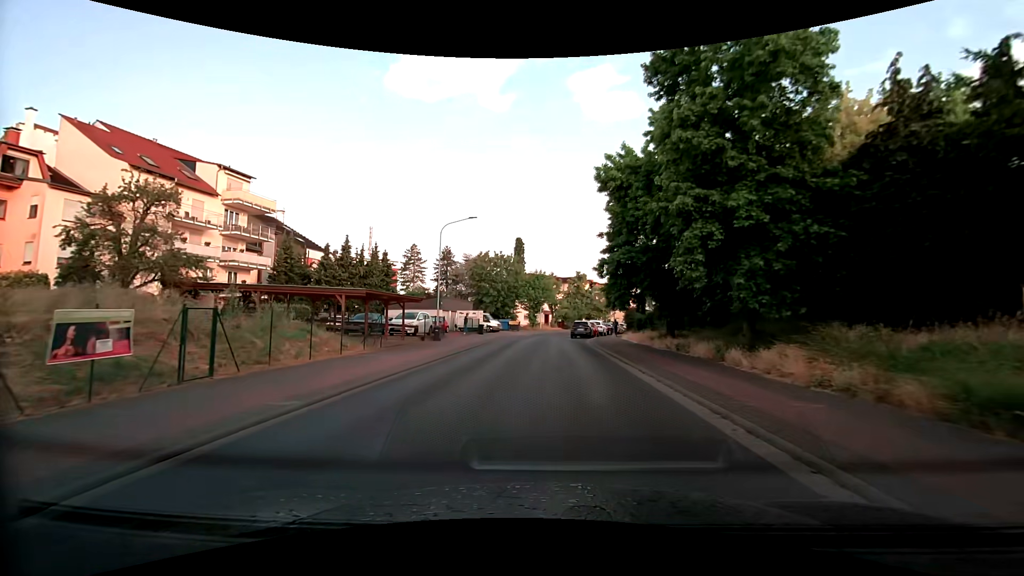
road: tertiary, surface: asphalt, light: Day
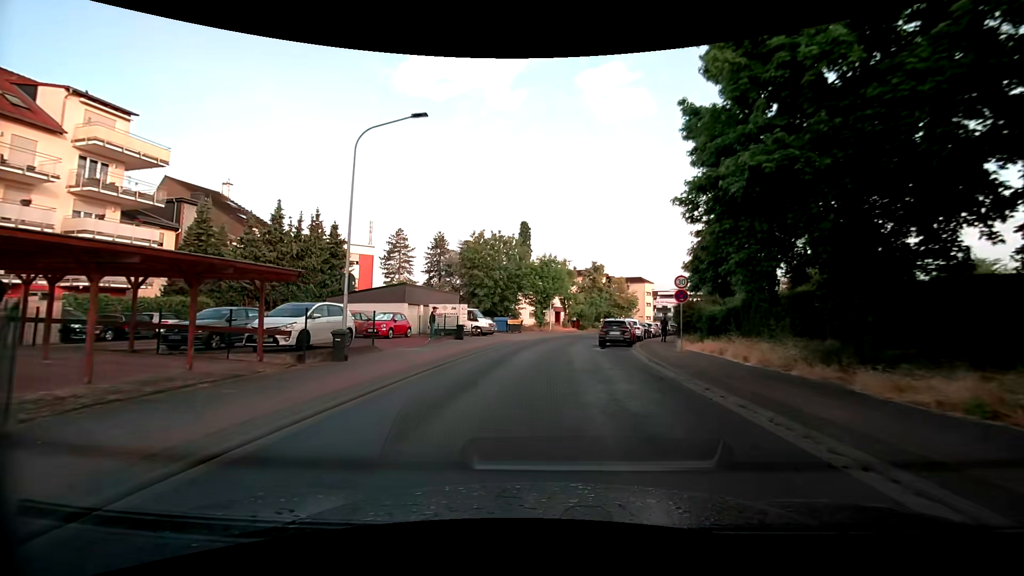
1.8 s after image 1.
(-0.4, +16.2) m; -2°
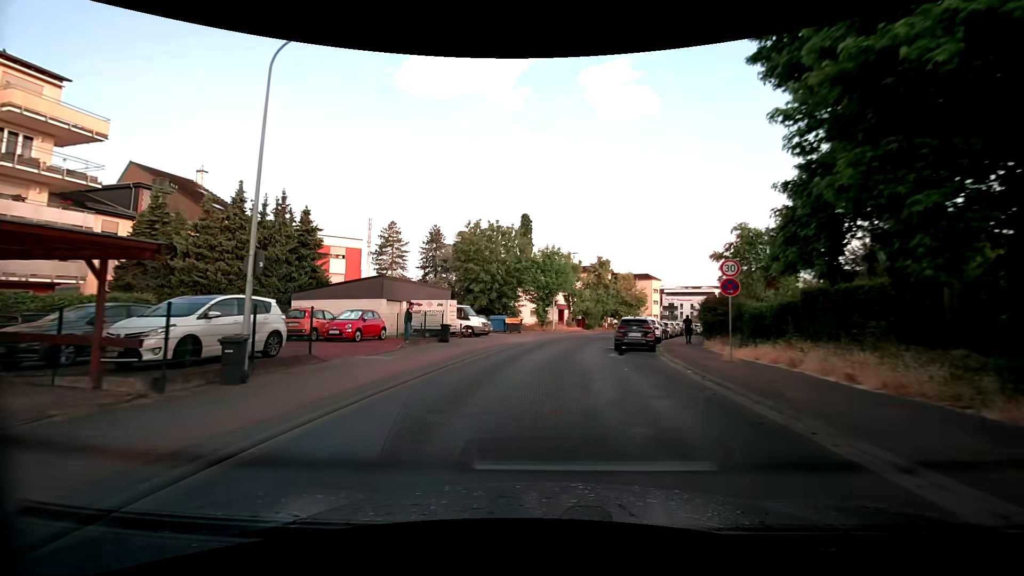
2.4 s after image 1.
(0.0, +5.4) m; -1°
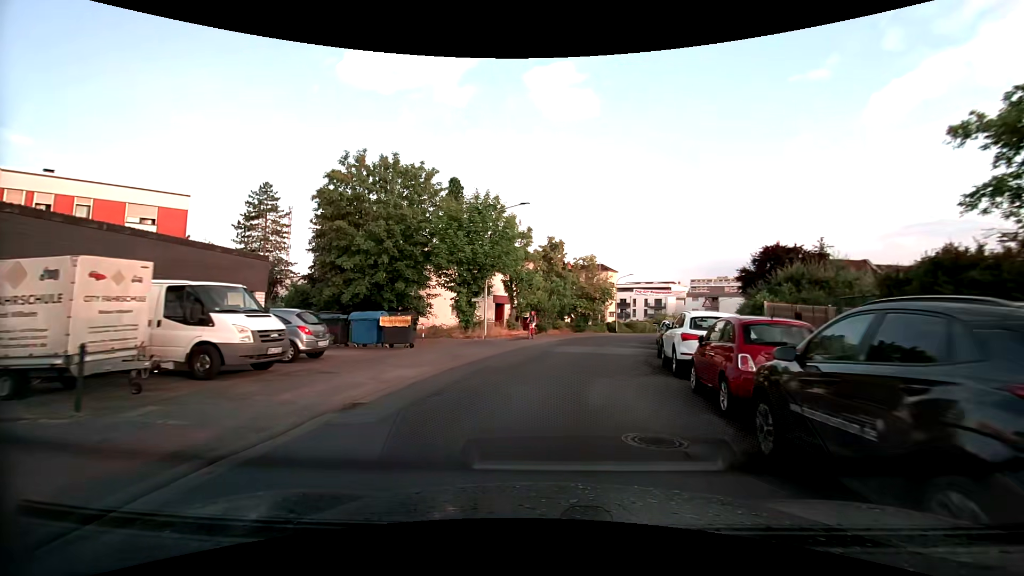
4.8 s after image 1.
(+1.0, +20.9) m; +8°
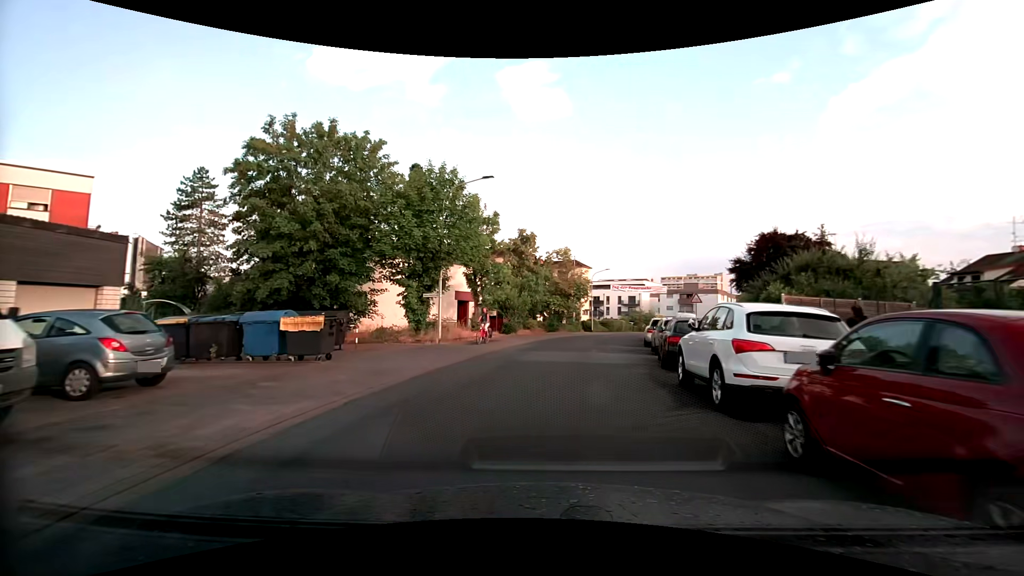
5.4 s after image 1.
(+0.1, +5.1) m; +2°
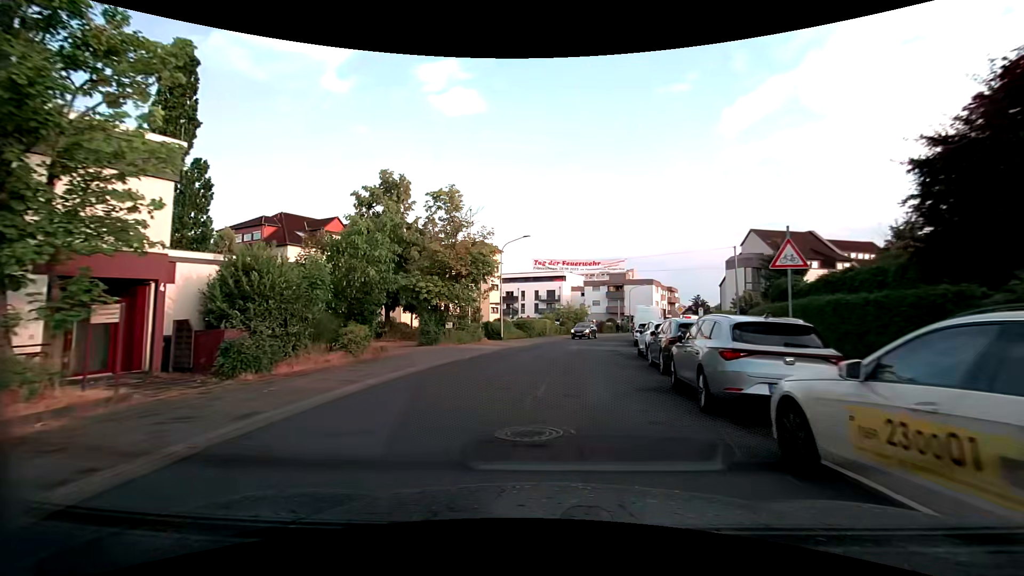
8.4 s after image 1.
(+2.4, +24.2) m; +9°
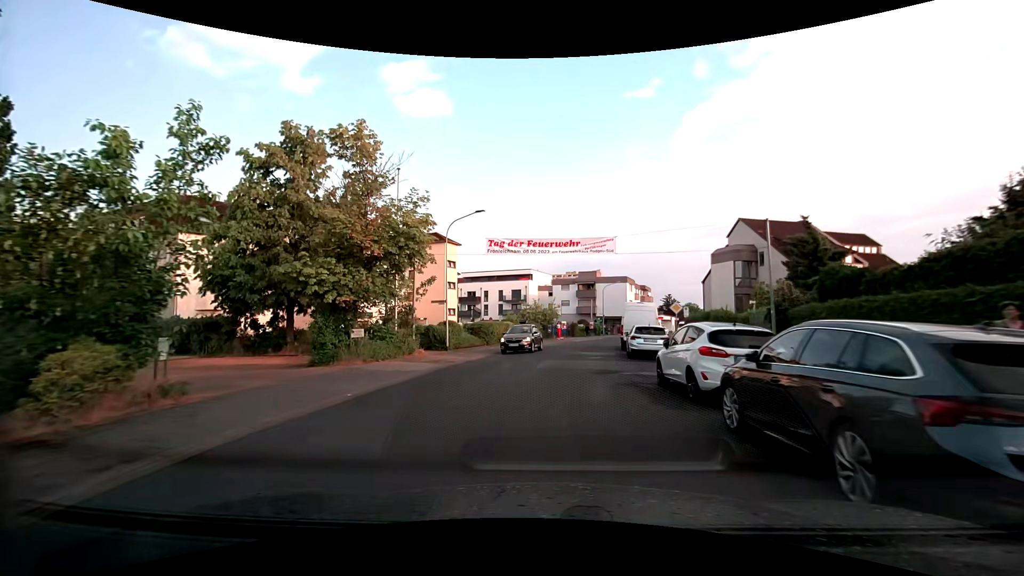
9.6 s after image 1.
(+0.4, +9.3) m; +4°
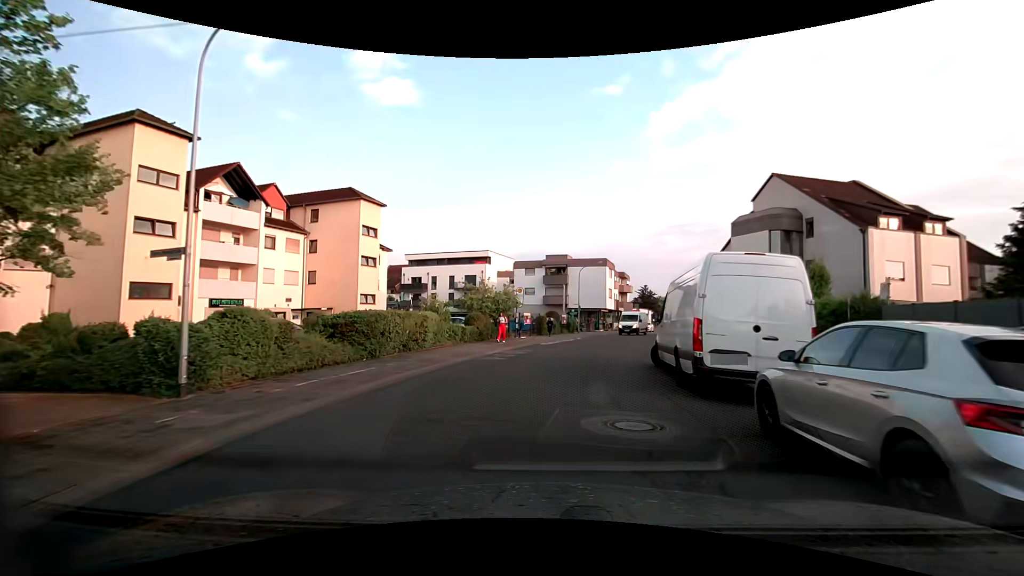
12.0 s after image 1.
(+0.8, +18.0) m; +4°
(0, +10) (+2, +20) (+5, +29) (+8, +39) (+11, +48) (+14, +58) (+17, +67) (+21, +77) (+24, +86) (+27, +96) m
